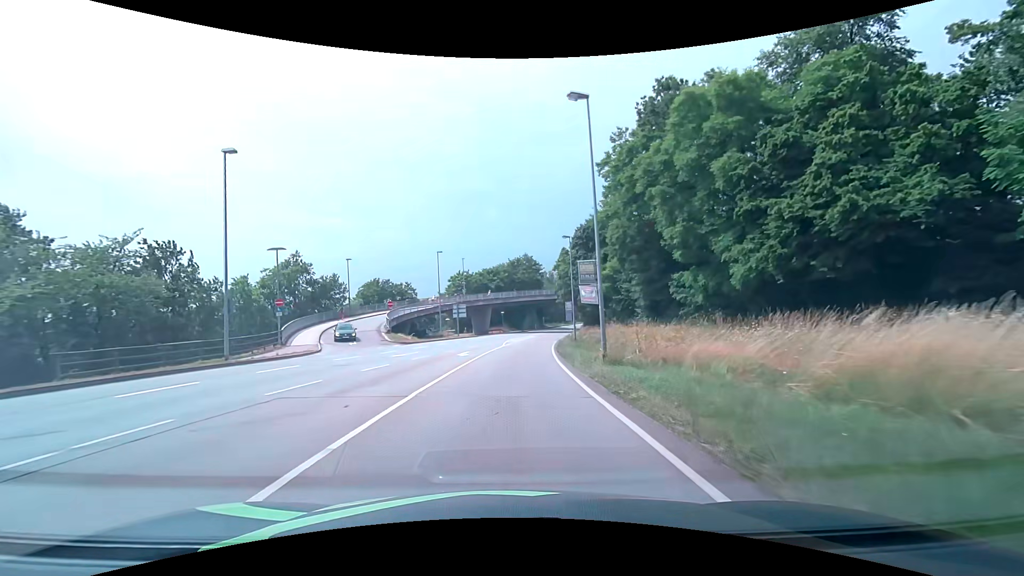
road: primary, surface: asphalt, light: Day
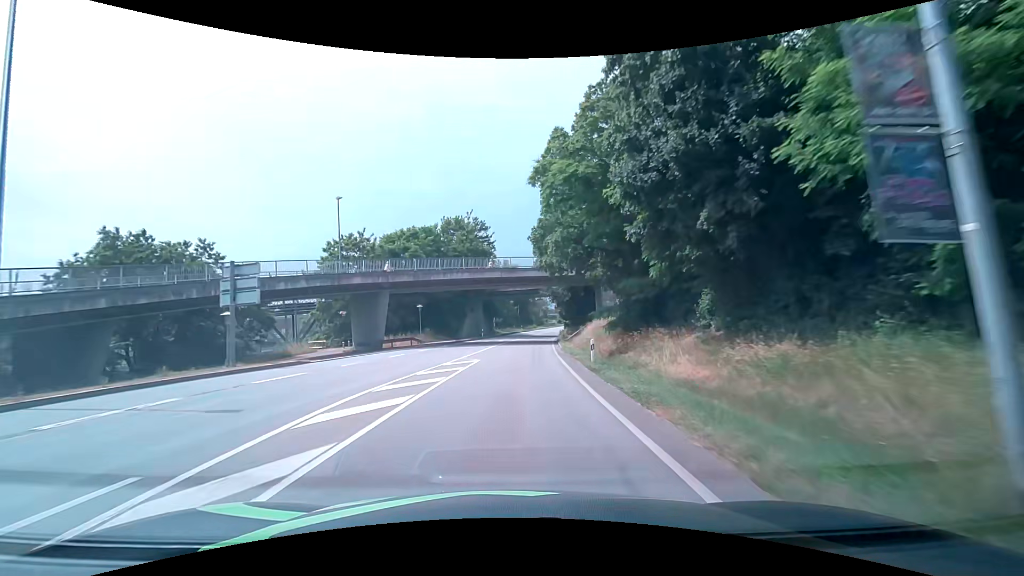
(+2.3, +45.2) m; +6°
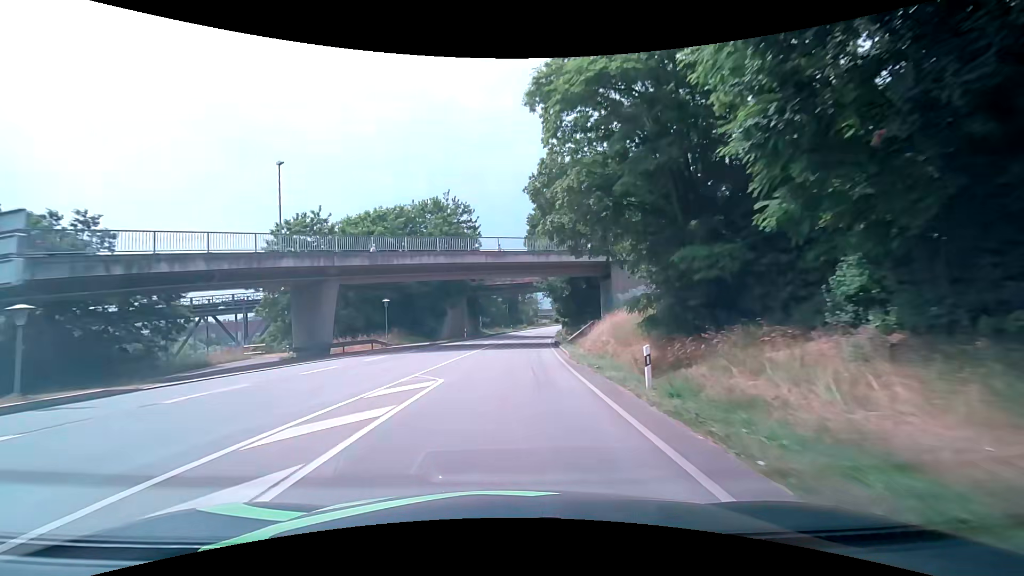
(+0.1, +9.7) m; +1°
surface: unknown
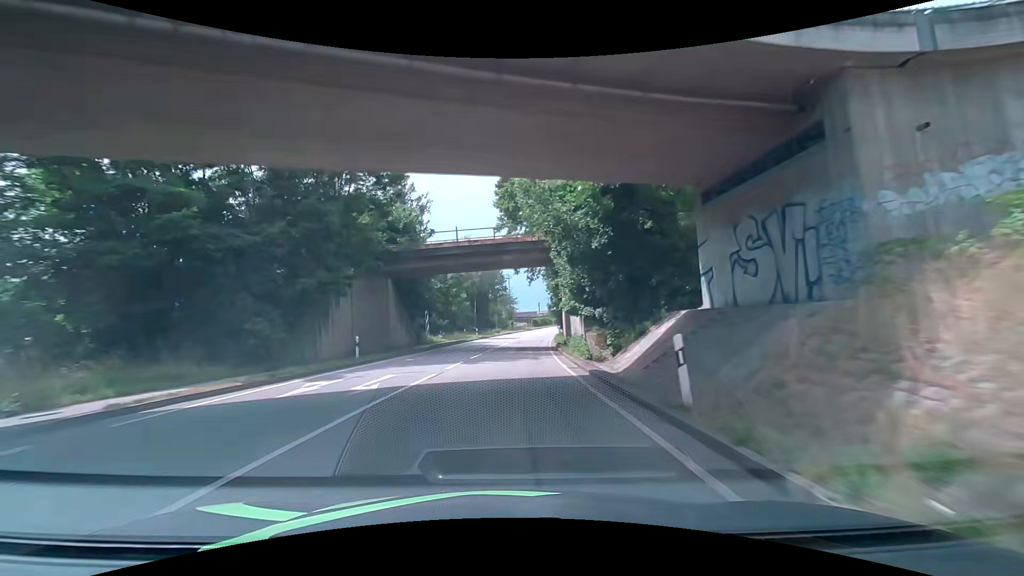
(+1.0, +29.8) m; +3°
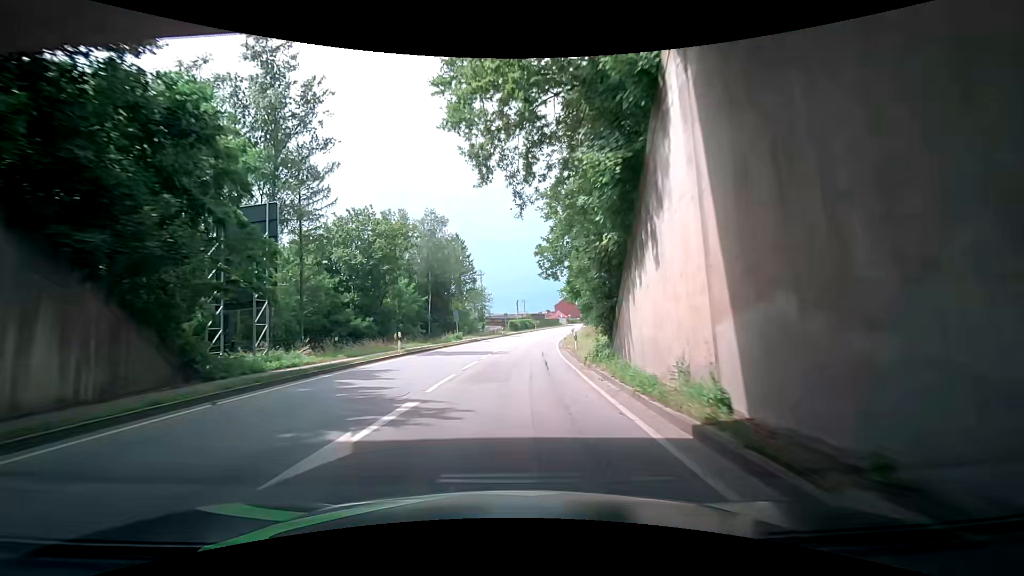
(+0.9, +30.4) m; +3°
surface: asphalt
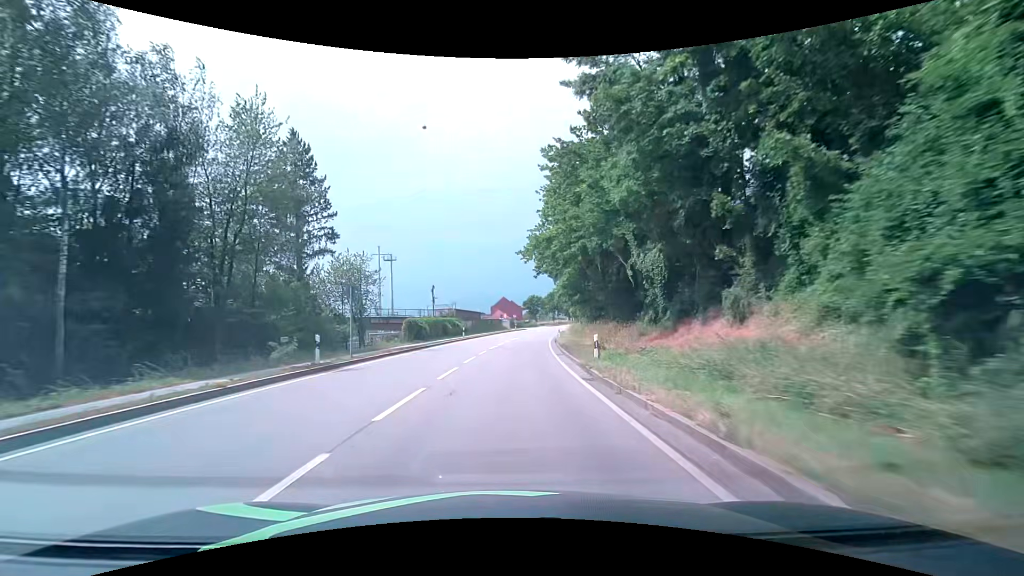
(+3.6, +51.2) m; +9°
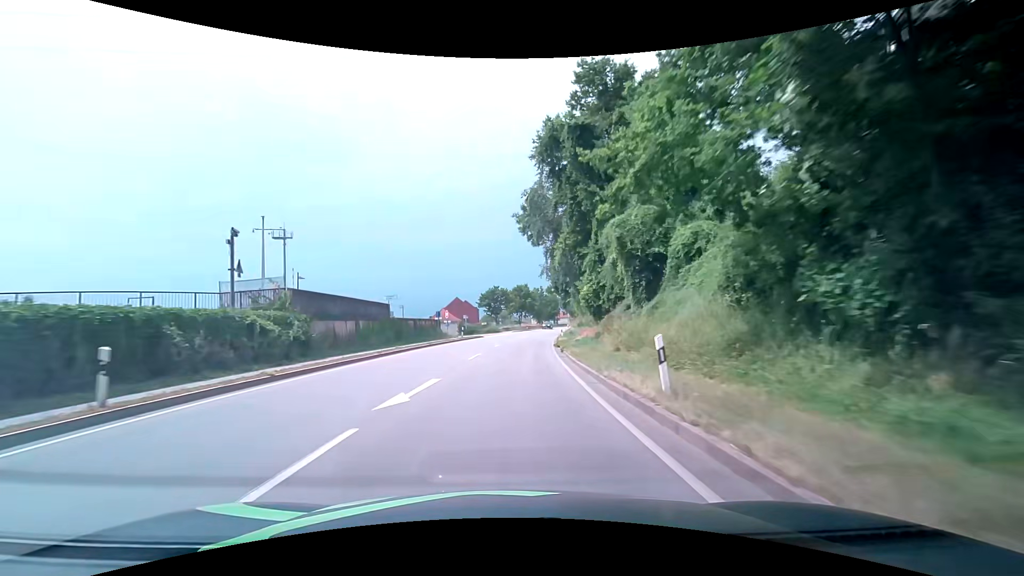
(+0.7, +40.8) m; +3°
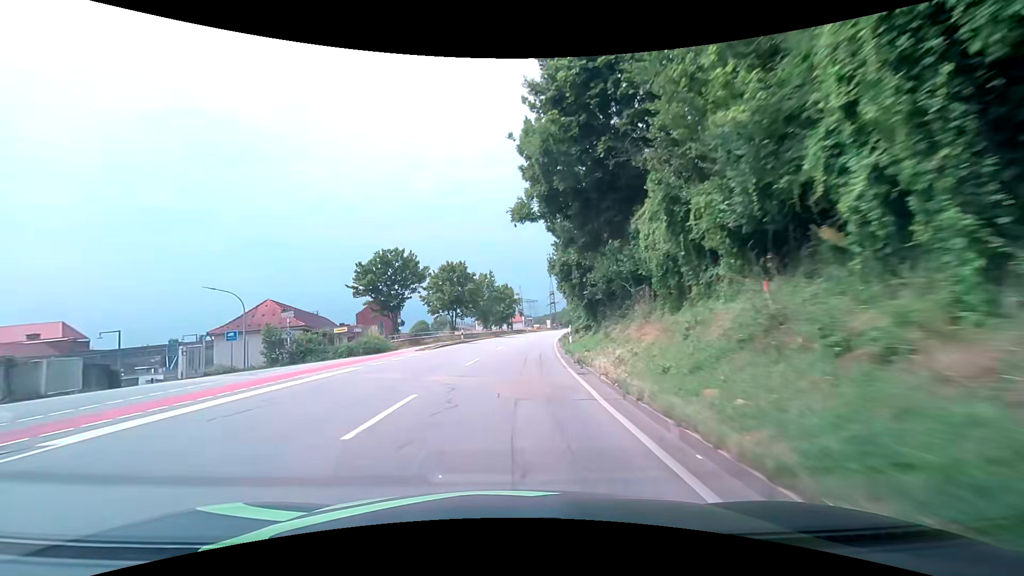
(+2.8, +50.5) m; +6°
(0, +10) (0, +20) (+1, +30) (+2, +40) (+3, +50) (+4, +60) (+6, +70) (+7, +80) (+9, +89) (+11, +99) m
